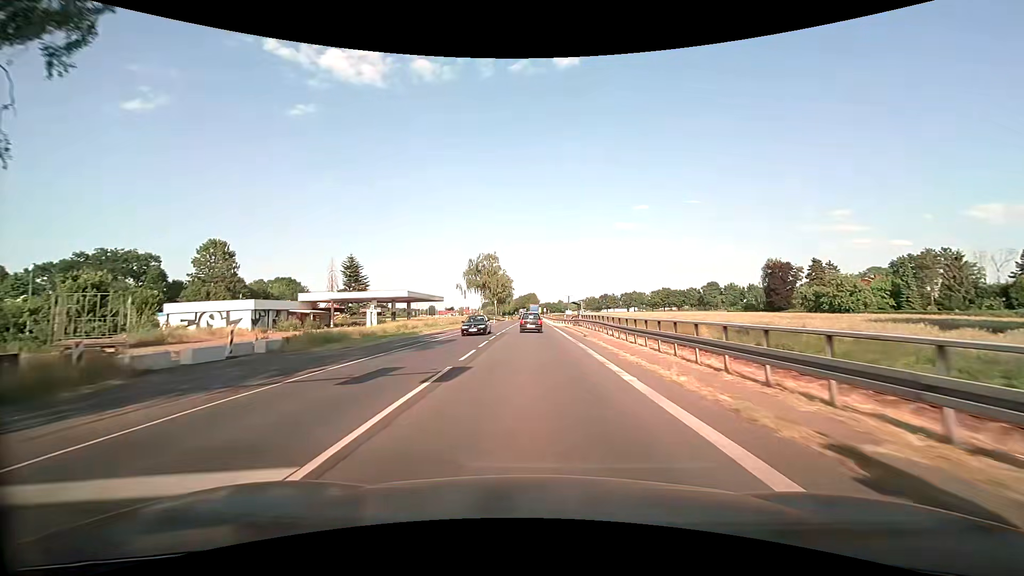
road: primary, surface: asphalt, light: Day
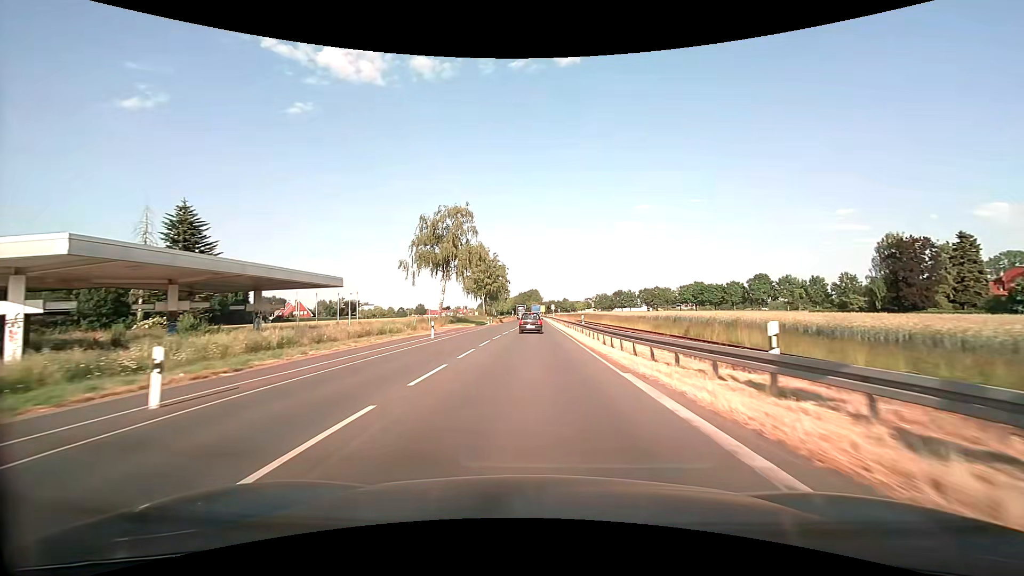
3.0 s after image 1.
(-0.4, +53.6) m; 0°
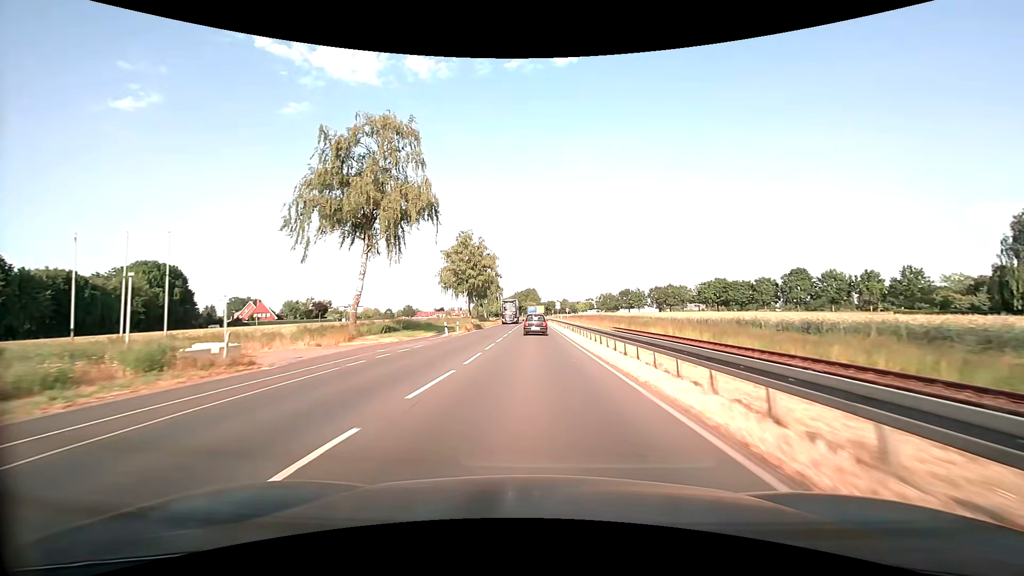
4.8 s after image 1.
(+0.1, +31.8) m; 0°
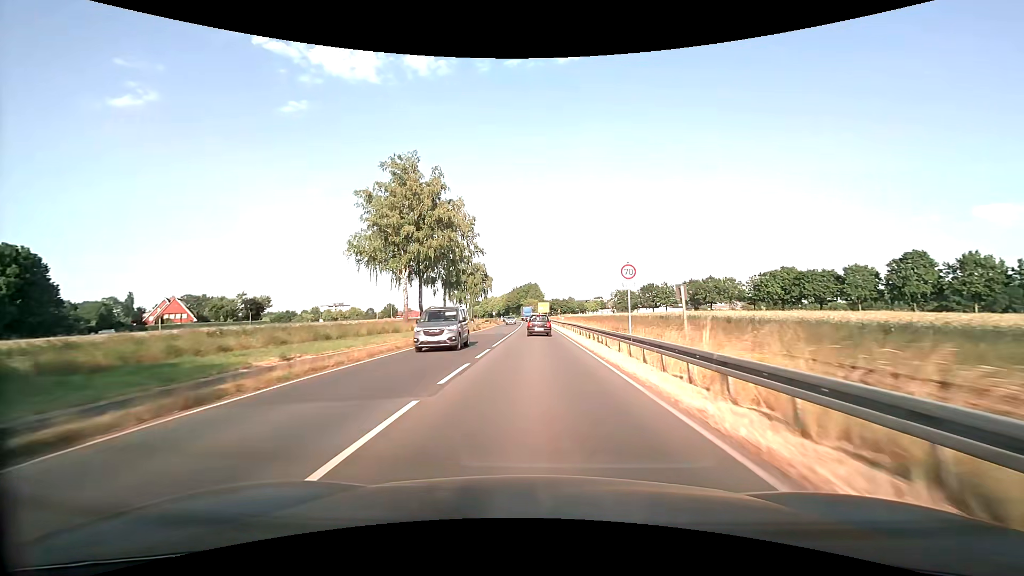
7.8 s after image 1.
(-0.2, +52.7) m; 0°
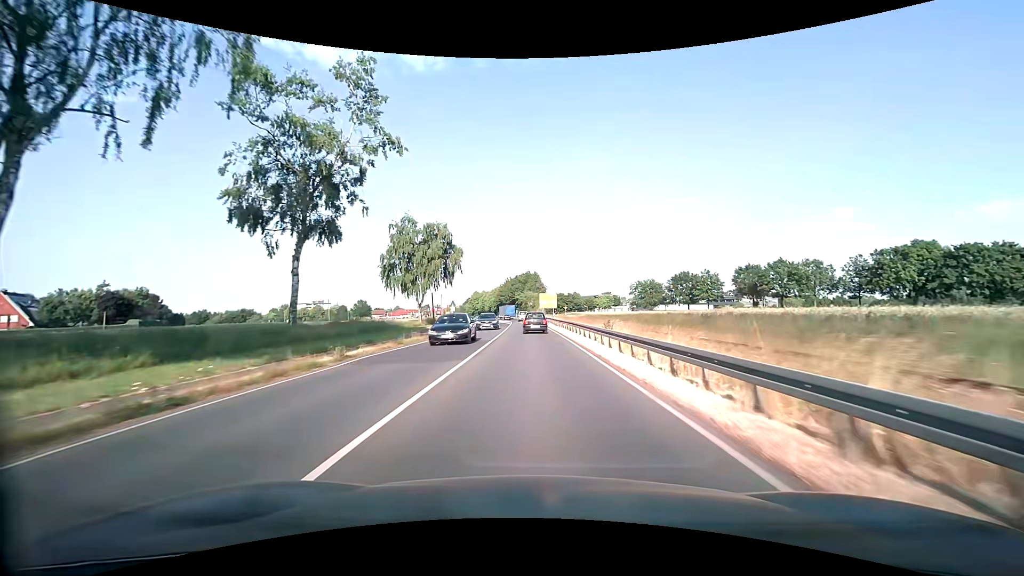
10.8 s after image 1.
(0.0, +53.3) m; 0°
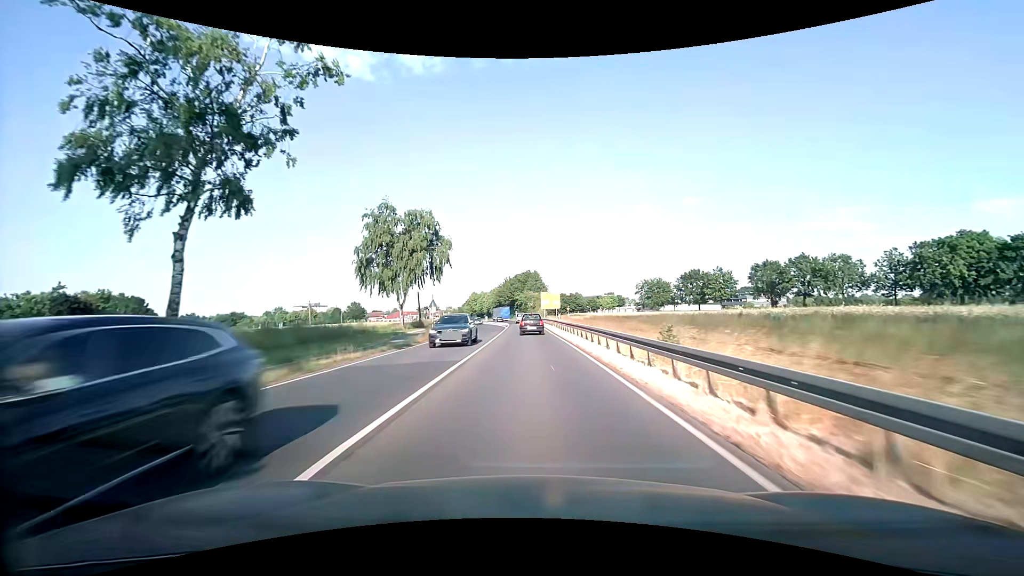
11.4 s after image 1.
(0.0, +10.7) m; 0°
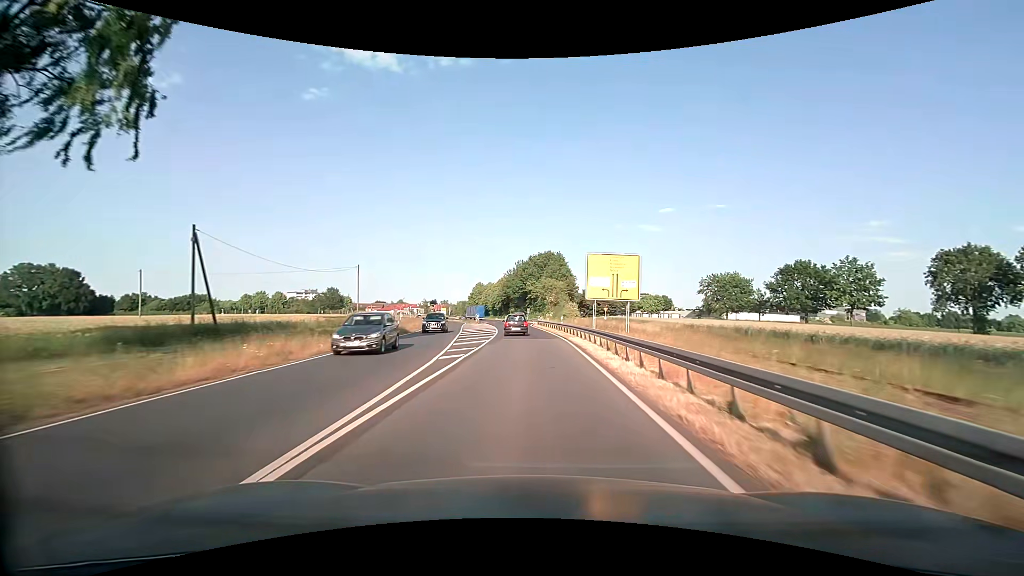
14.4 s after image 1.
(-0.9, +53.6) m; -2°
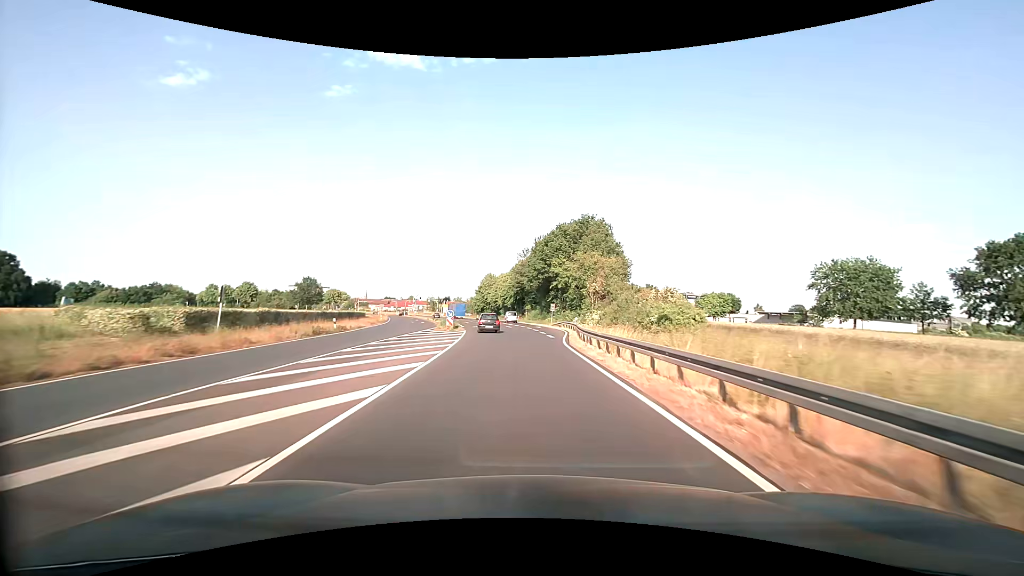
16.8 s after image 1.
(-0.9, +43.0) m; -2°
(0, +10) (0, +20) (0, +30) (-1, +40) (-2, +50) (-3, +60) (-5, +70) (-7, +80) (-9, +89) (-11, +99) m
